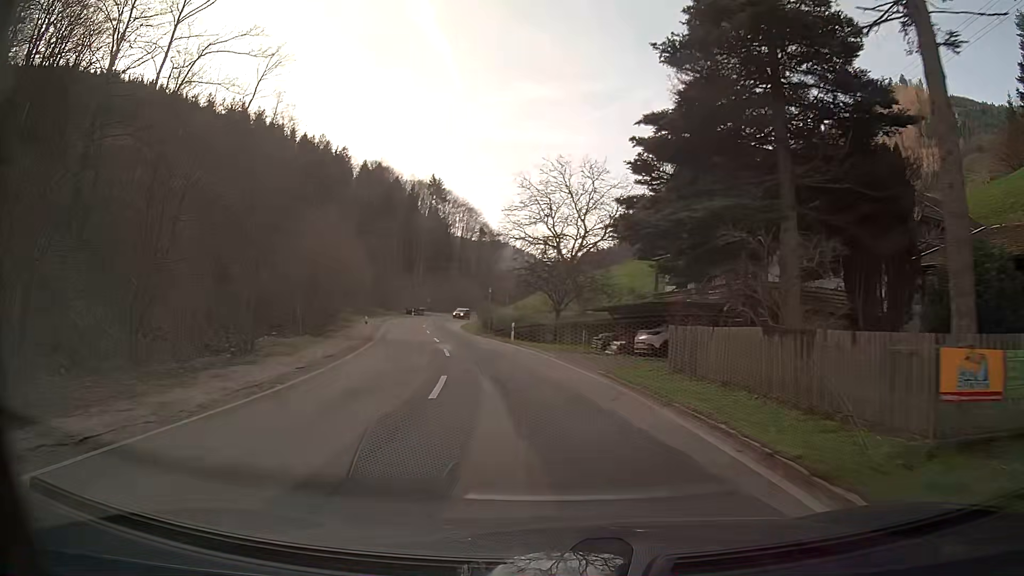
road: secondary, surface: asphalt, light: Day
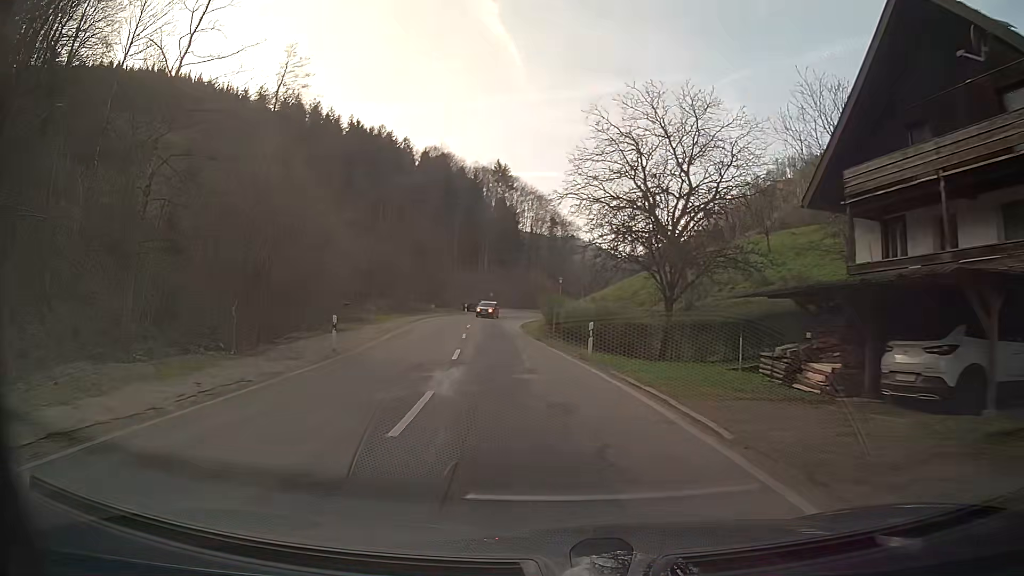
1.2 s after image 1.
(-0.8, +15.9) m; -6°
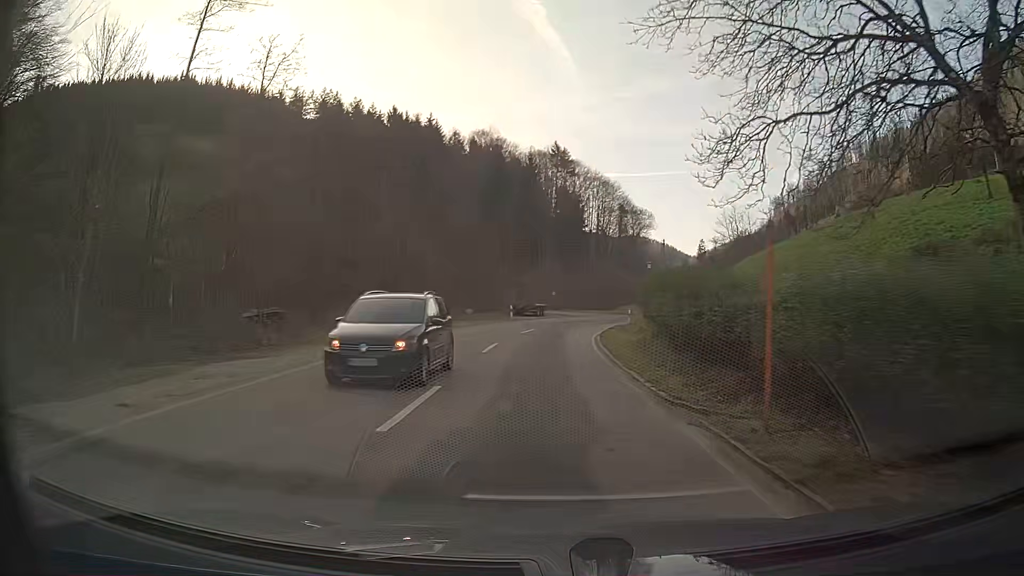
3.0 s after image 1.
(-1.1, +23.8) m; -5°
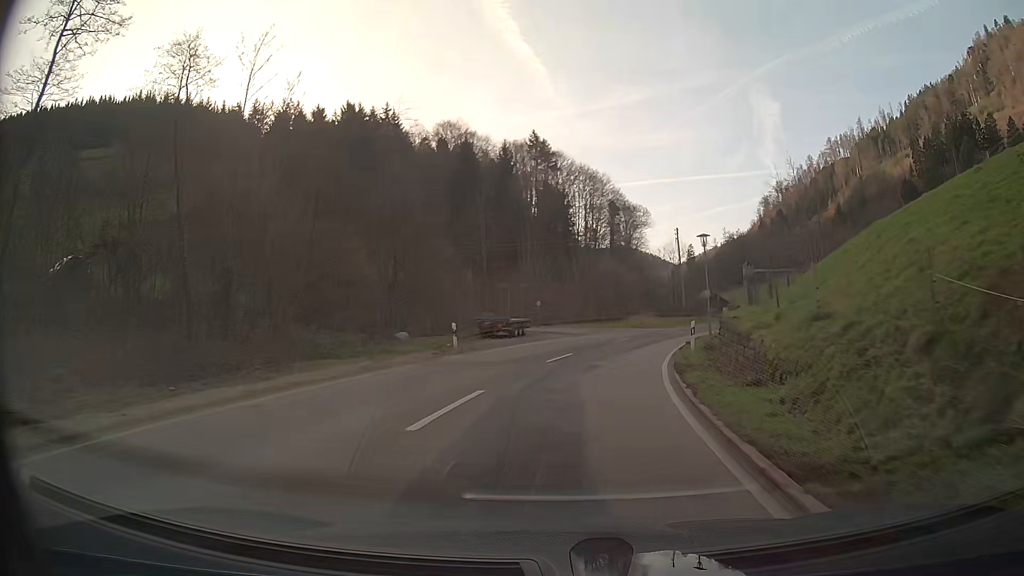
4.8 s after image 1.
(+0.1, +23.5) m; +3°
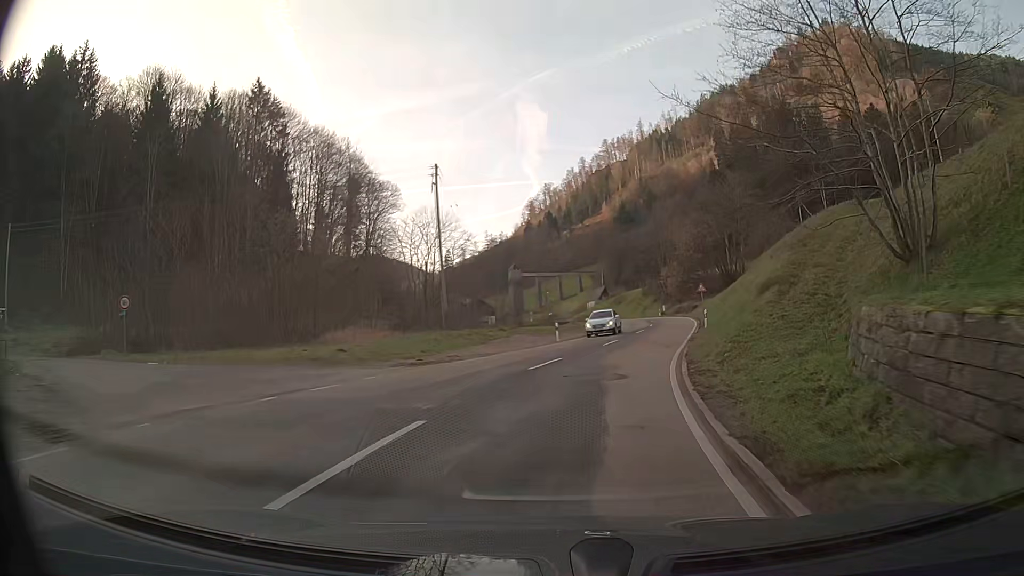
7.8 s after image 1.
(+6.6, +37.1) m; +21°
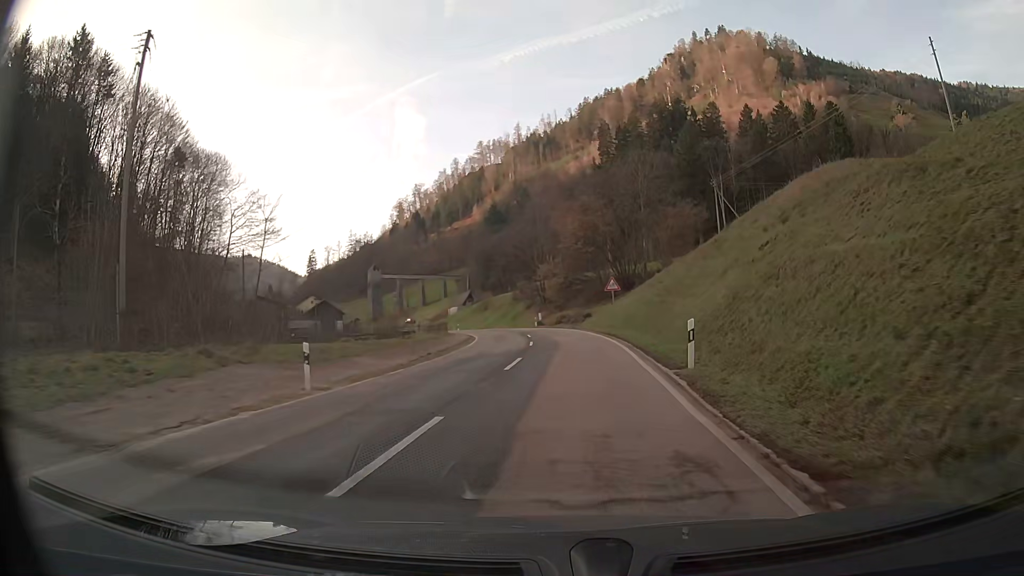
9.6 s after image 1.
(+2.2, +22.5) m; +10°
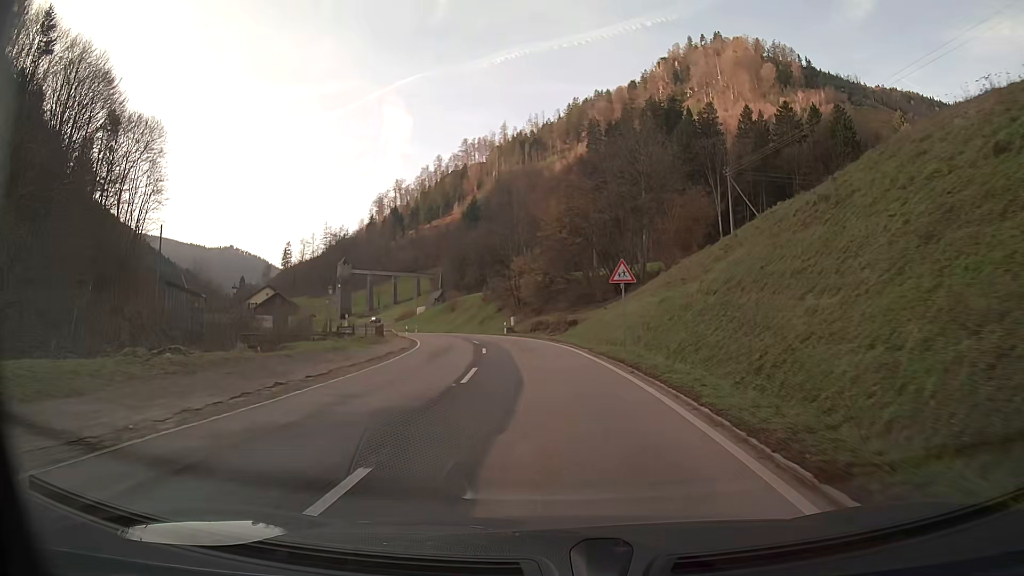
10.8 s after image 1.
(+0.2, +15.2) m; +1°
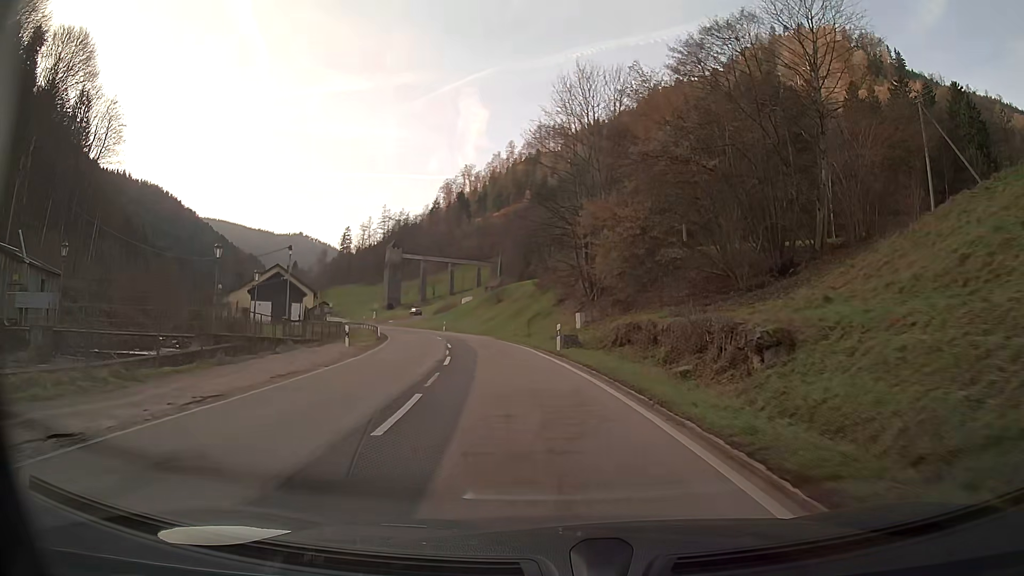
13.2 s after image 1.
(-1.5, +30.5) m; -7°
(0, +10) (-1, +20) (-2, +30) (-4, +40) (-6, +50) (-9, +59) (-12, +69) (-16, +78) (-20, +87) (-24, +96) m
